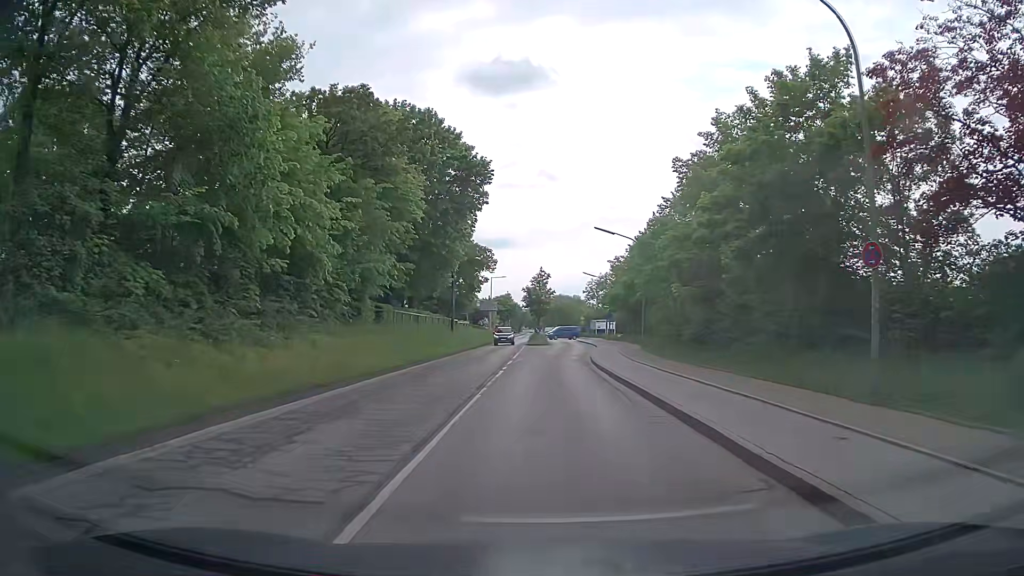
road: tertiary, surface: asphalt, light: Day
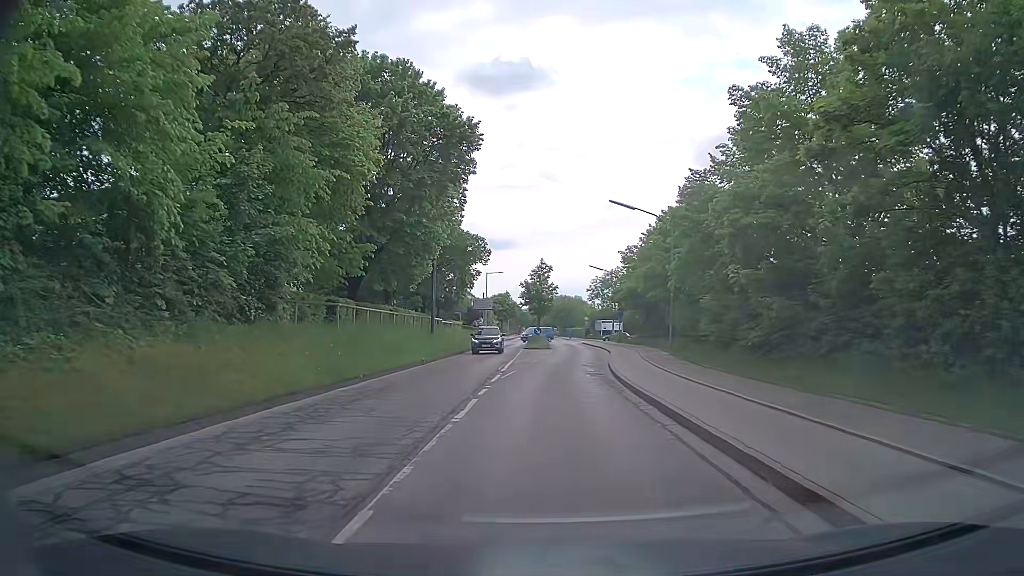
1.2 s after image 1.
(-0.1, +8.9) m; -1°
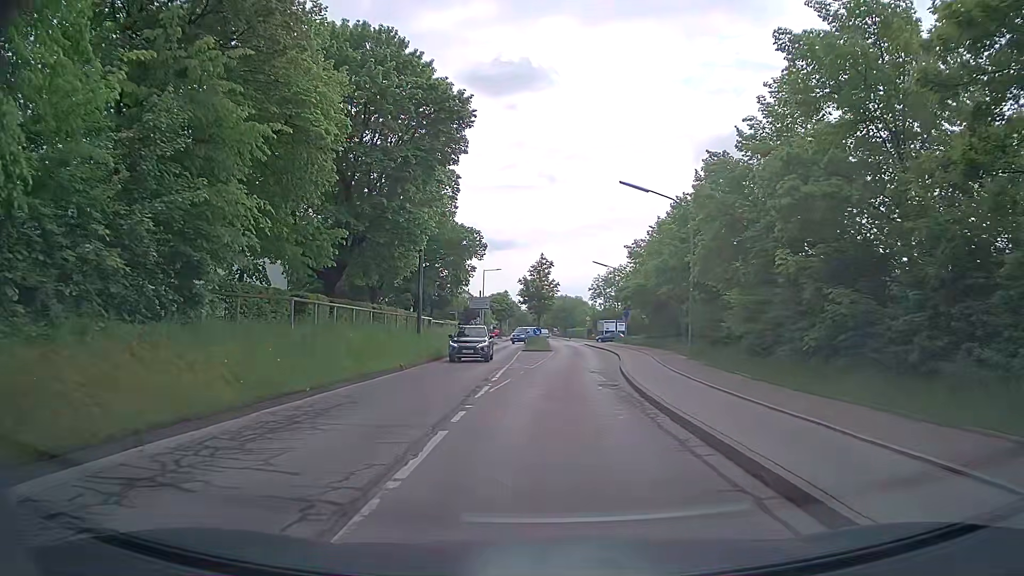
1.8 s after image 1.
(0.0, +4.3) m; +1°
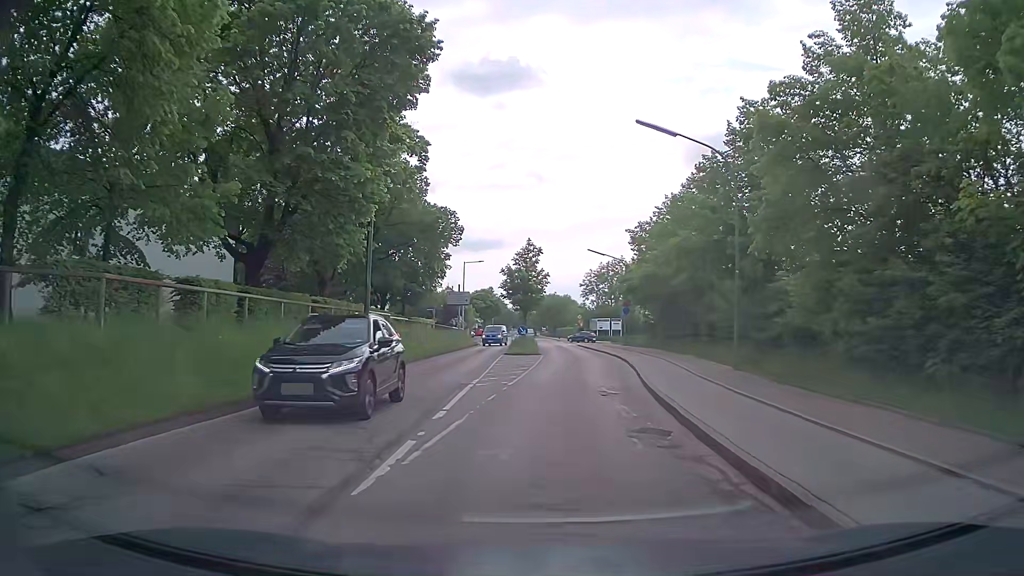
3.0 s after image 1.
(0.0, +8.4) m; +1°
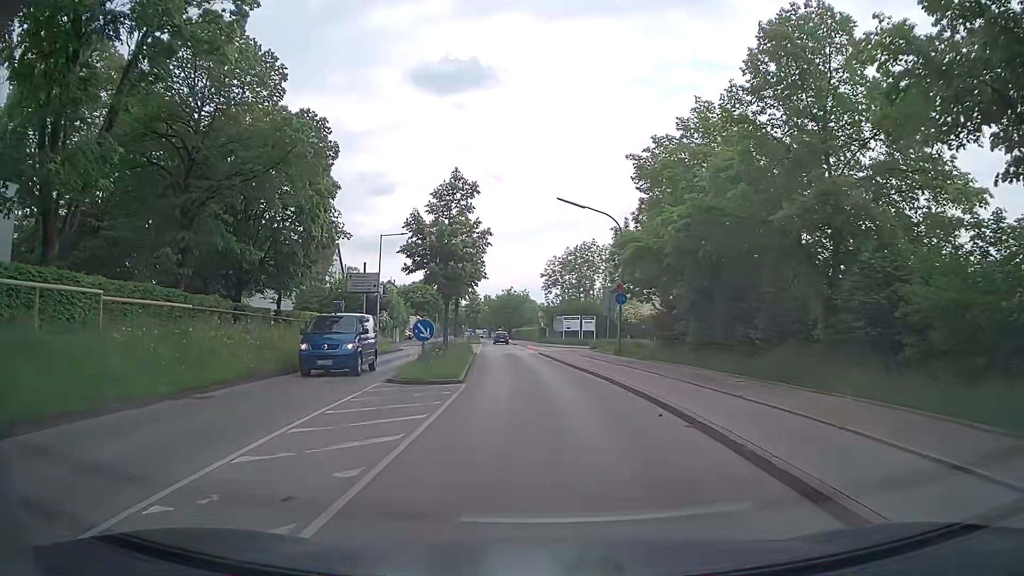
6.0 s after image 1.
(+0.8, +20.4) m; +3°
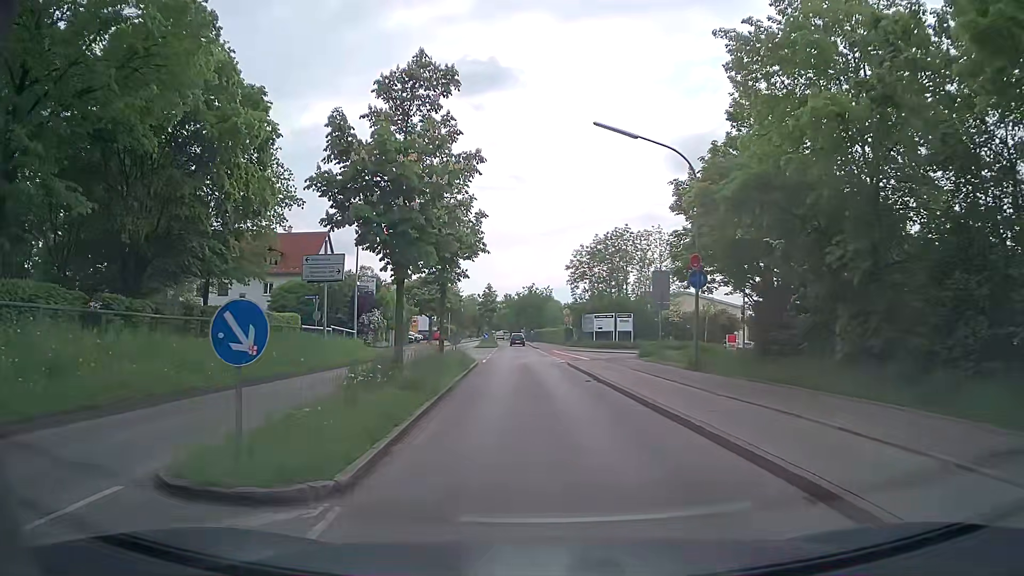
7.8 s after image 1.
(0.0, +11.9) m; -1°
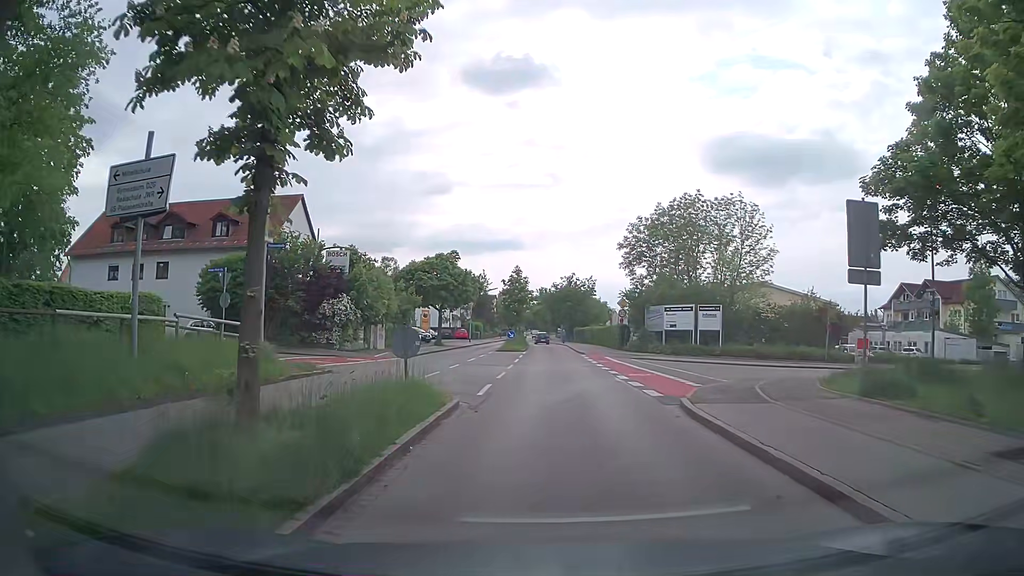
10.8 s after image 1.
(-0.6, +17.7) m; -3°
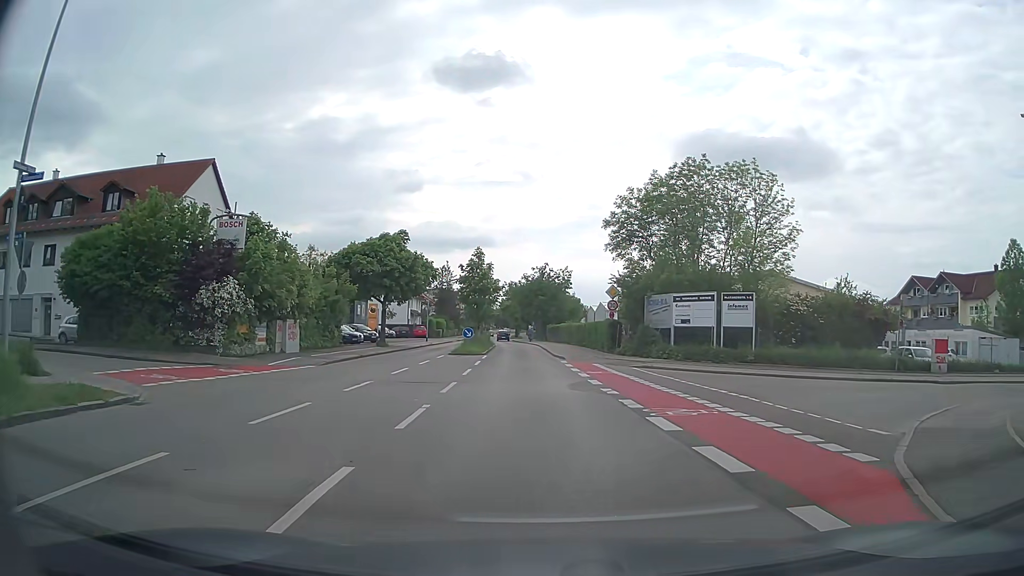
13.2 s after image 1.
(+0.2, +10.9) m; +3°
